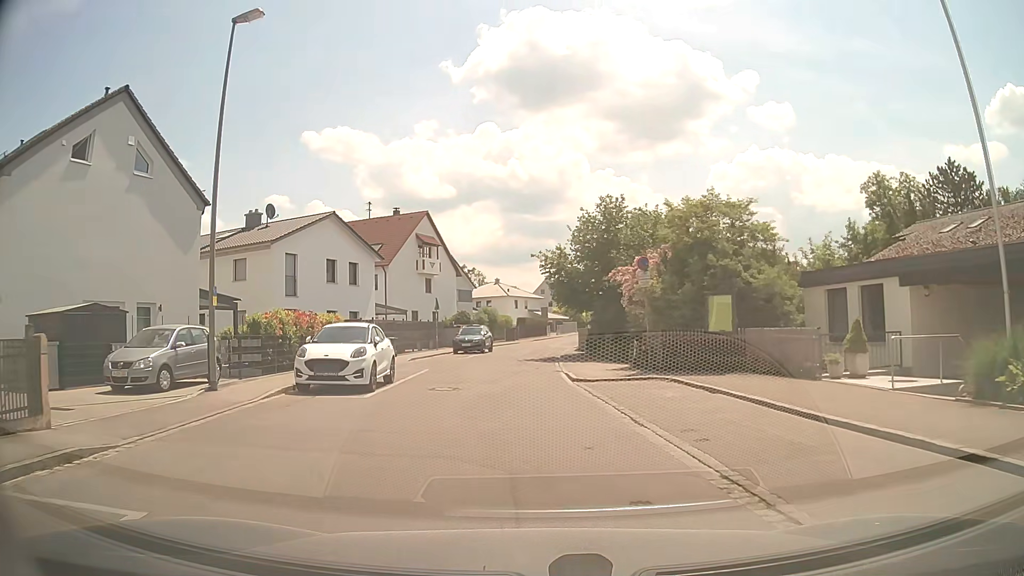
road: residential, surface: asphalt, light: Day
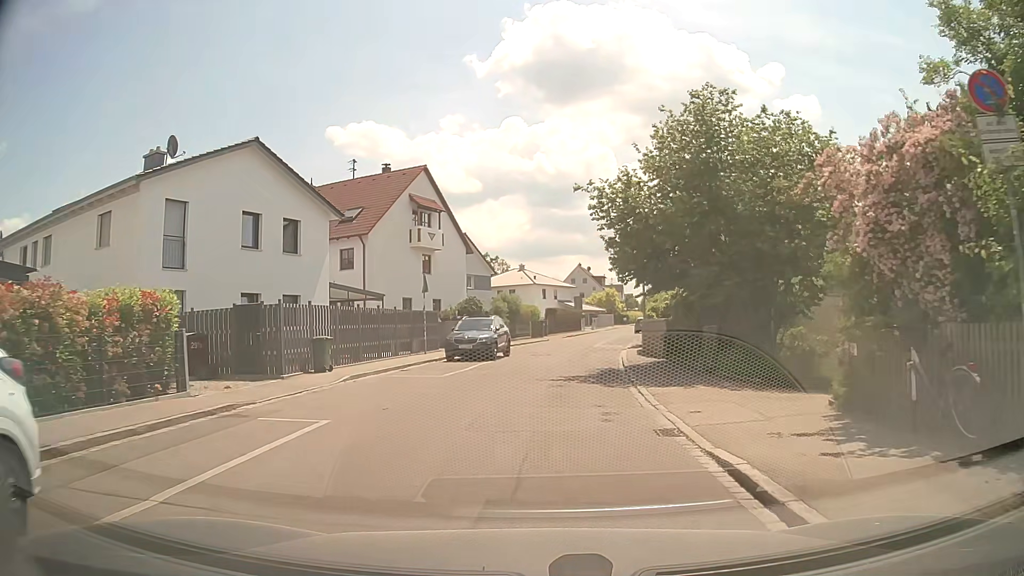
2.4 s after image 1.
(-0.6, +14.6) m; -3°
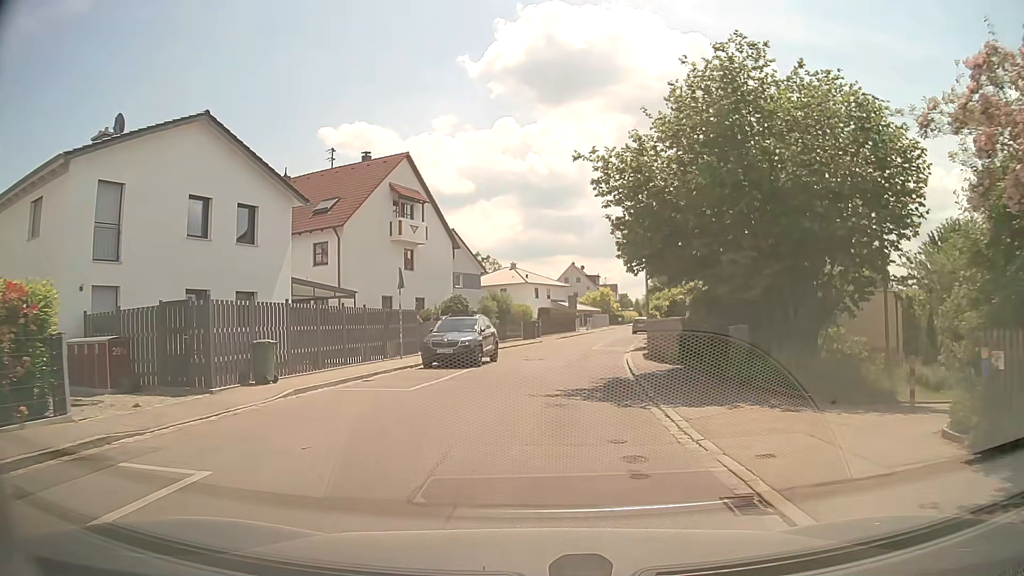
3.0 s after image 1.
(0.0, +3.5) m; +1°
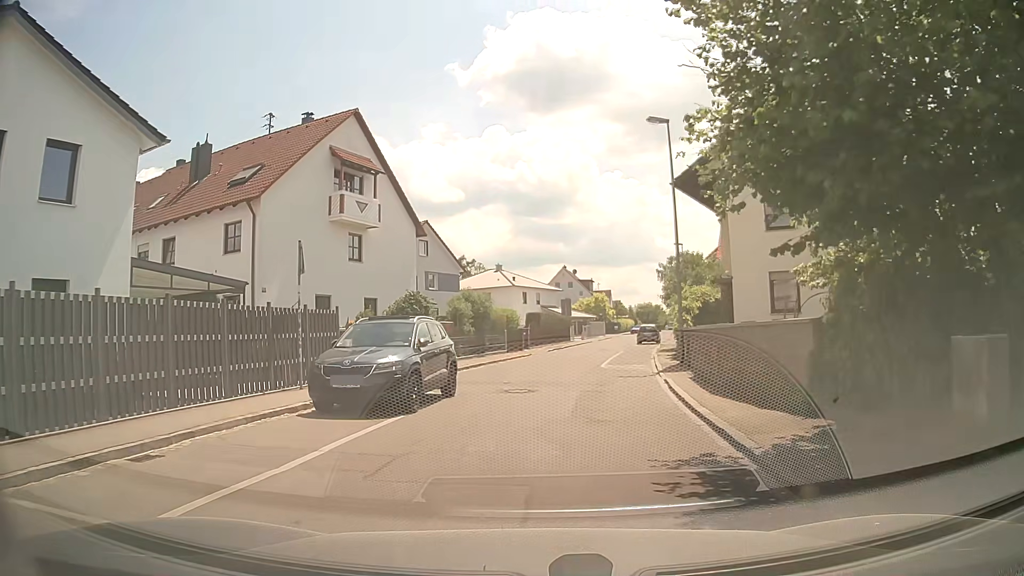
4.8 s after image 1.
(+0.1, +9.6) m; +2°
(0, +10) (0, +20) (0, +30) (+2, +40) (+3, +50) (+6, +59) (+9, +69) (+11, +78) (+13, +88) (+16, +98) m
